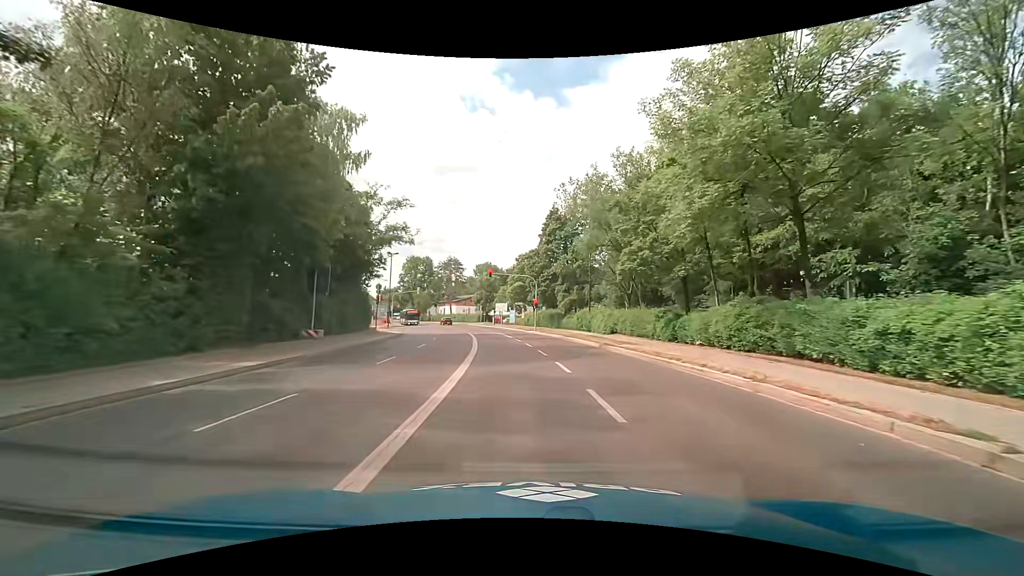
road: secondary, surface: asphalt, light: Day
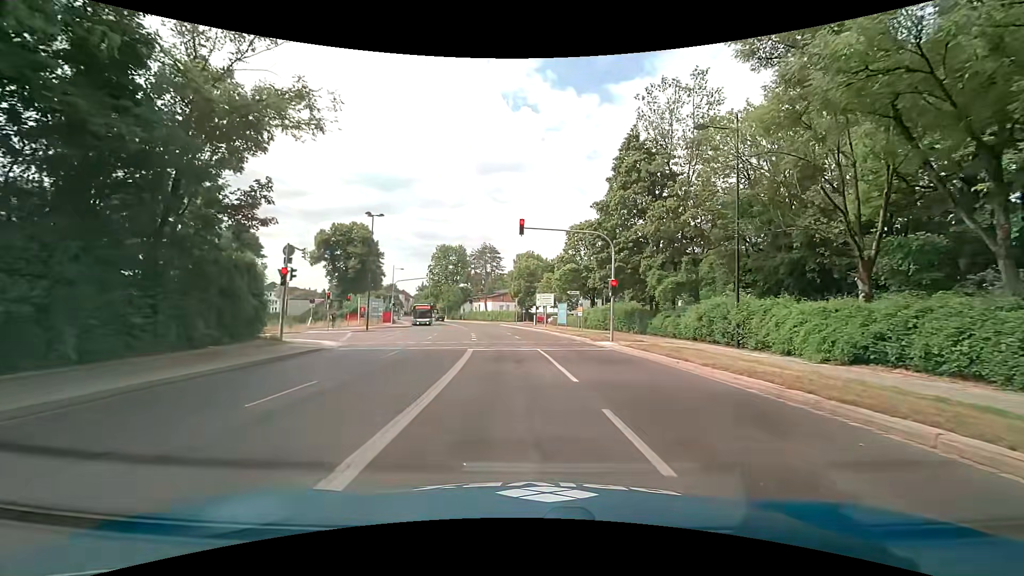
(-1.1, +25.7) m; -5°
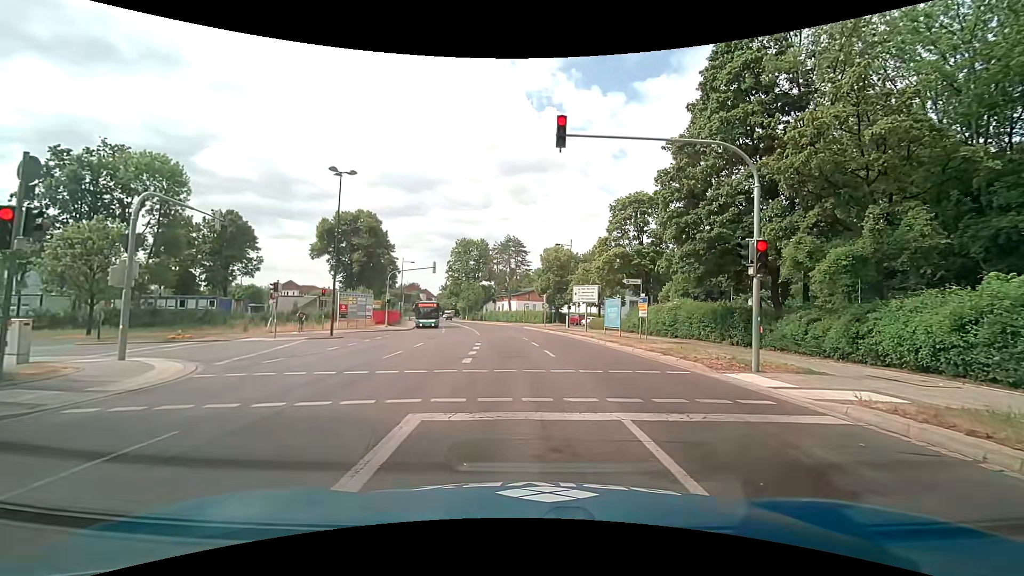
(-0.5, +13.5) m; -3°
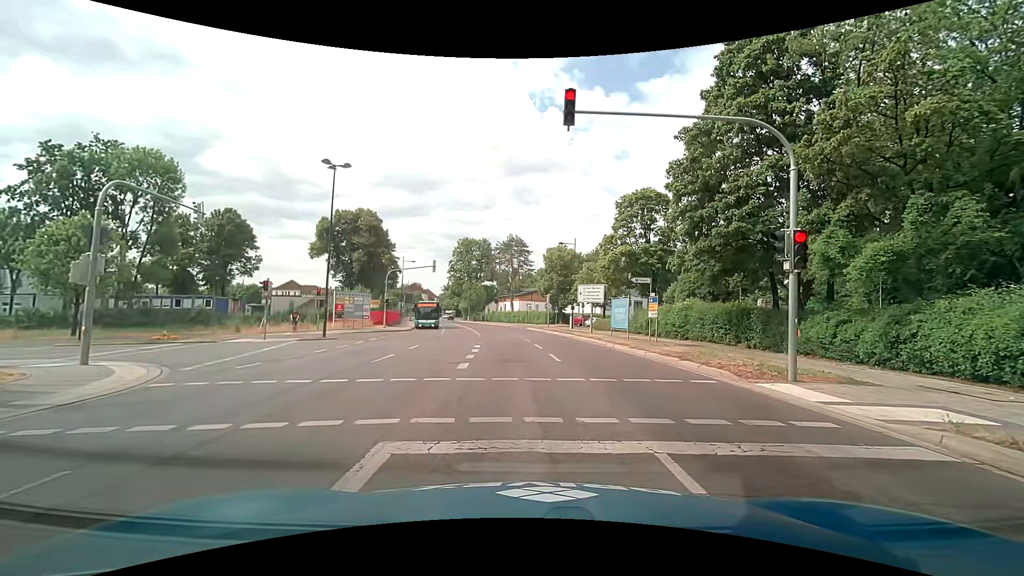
(0.0, +1.5) m; -2°
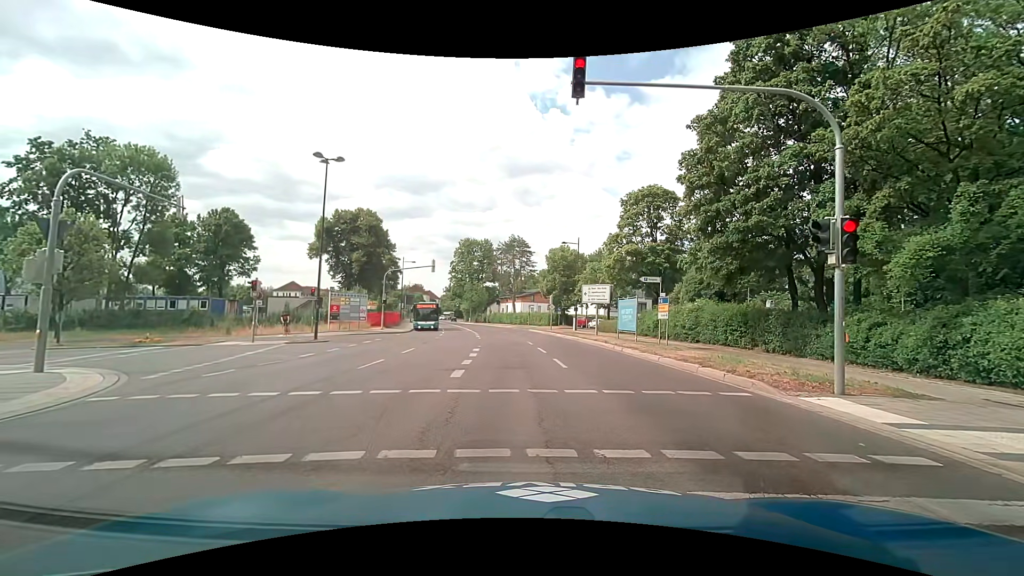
(0.0, +1.4) m; 0°
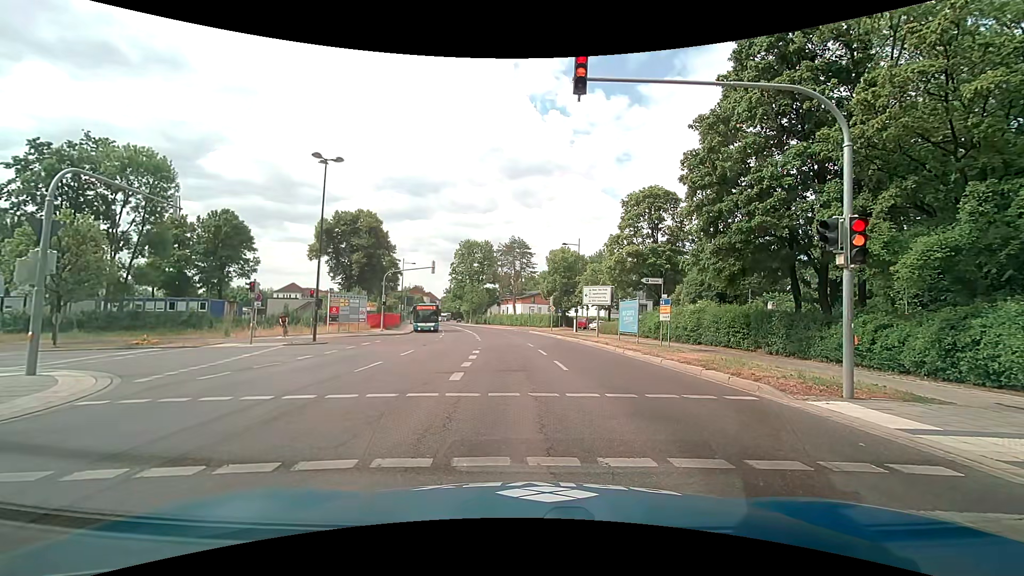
(0.0, +0.3) m; 0°
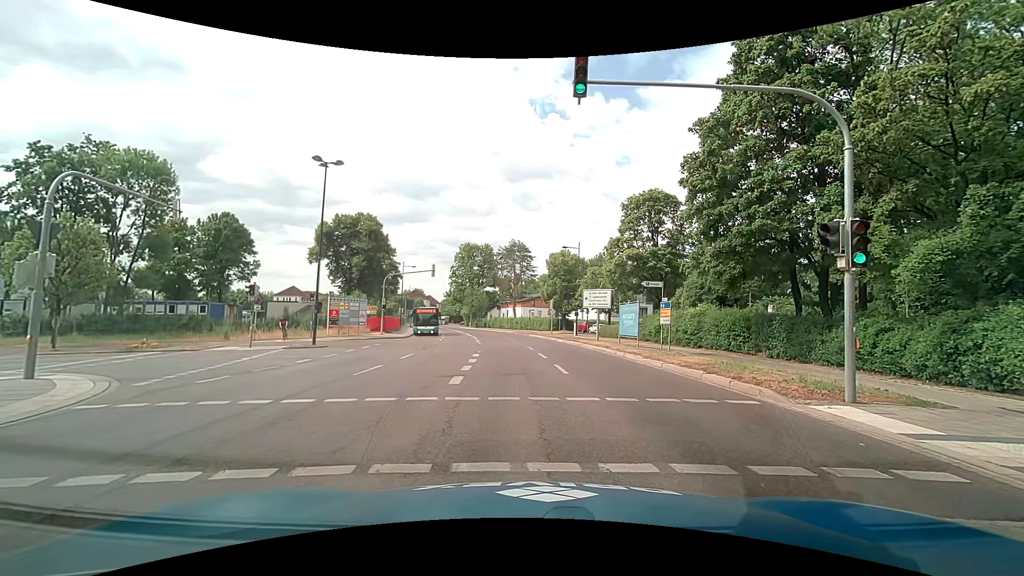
(0.0, +0.1) m; 0°
